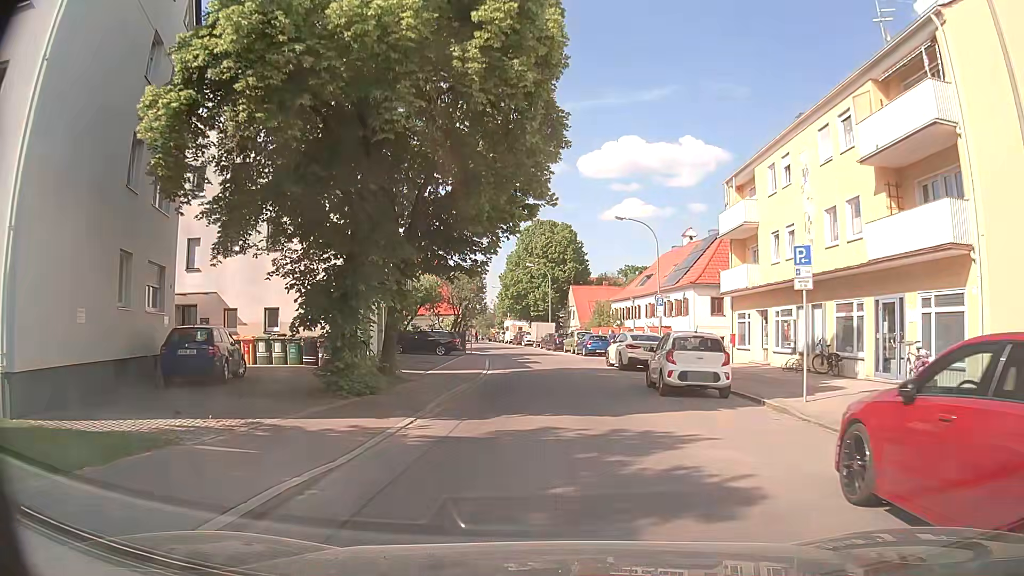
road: tertiary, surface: asphalt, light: Day
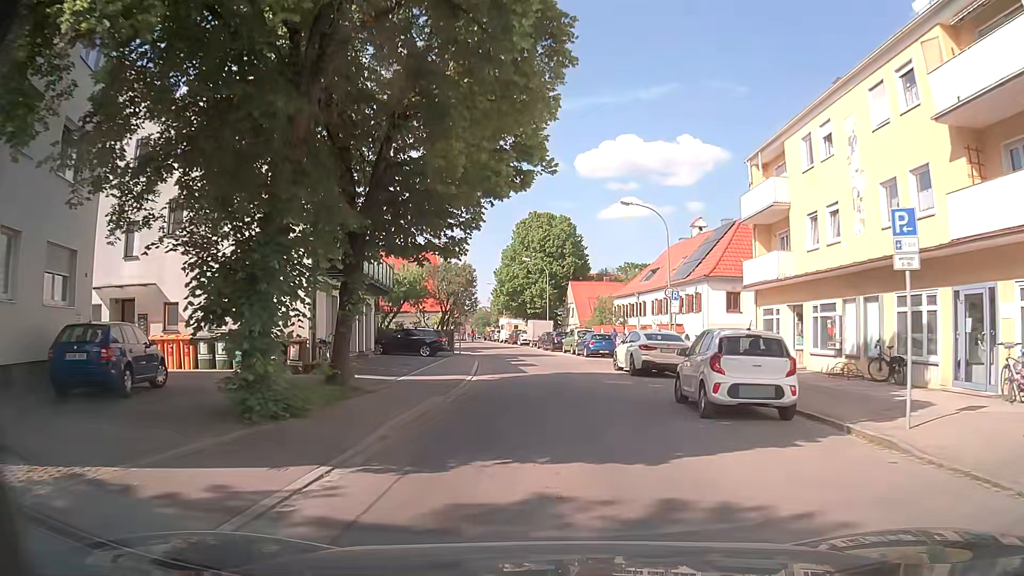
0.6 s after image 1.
(0.0, +4.4) m; +1°
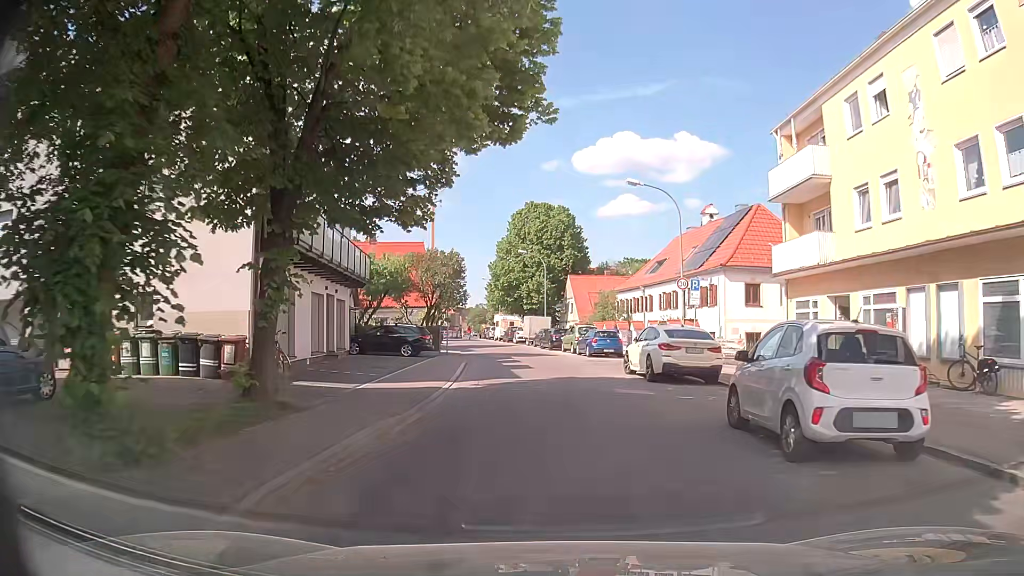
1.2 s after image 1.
(0.0, +4.2) m; 0°
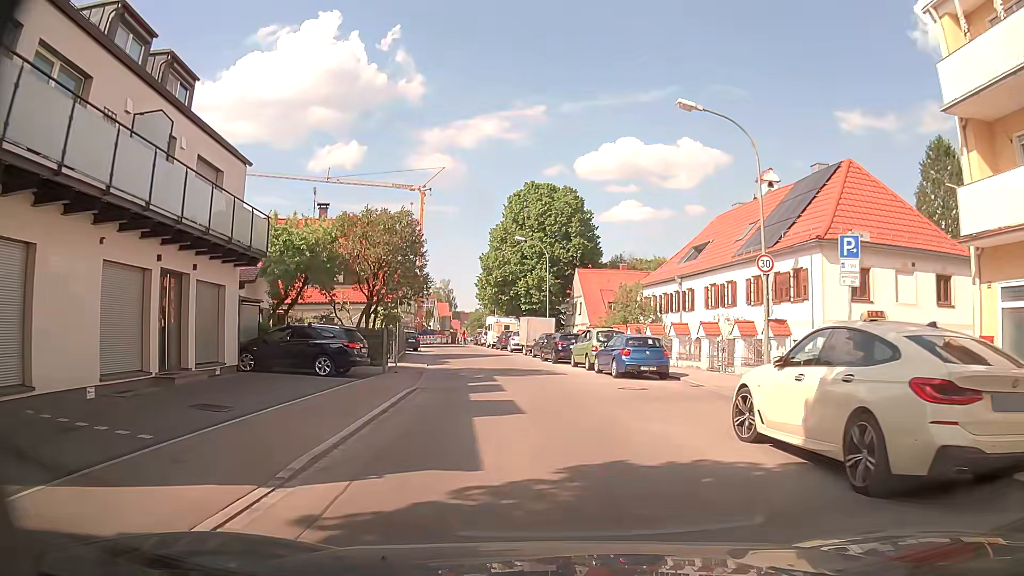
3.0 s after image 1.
(0.0, +12.4) m; -1°
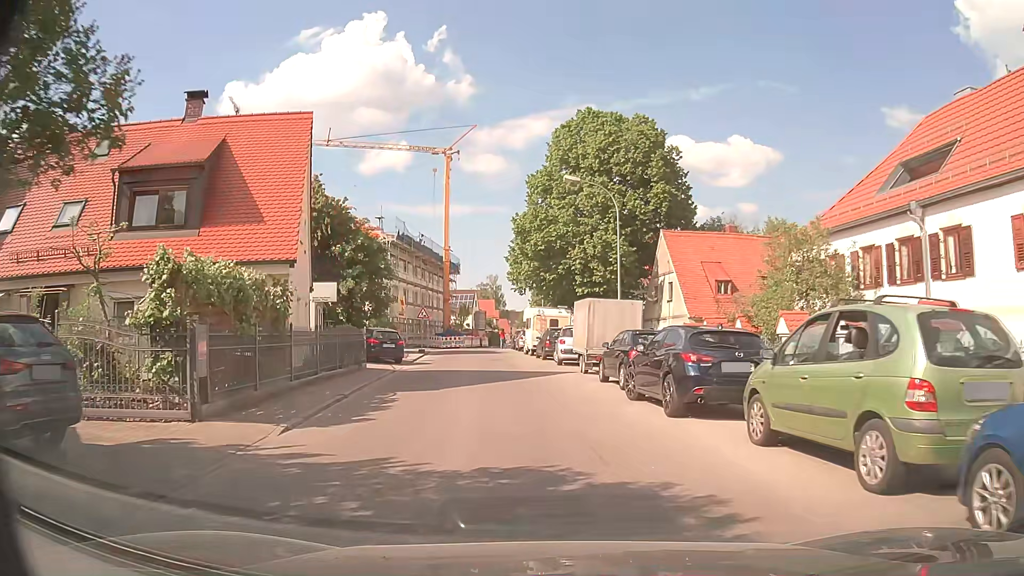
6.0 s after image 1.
(-0.3, +20.5) m; -3°
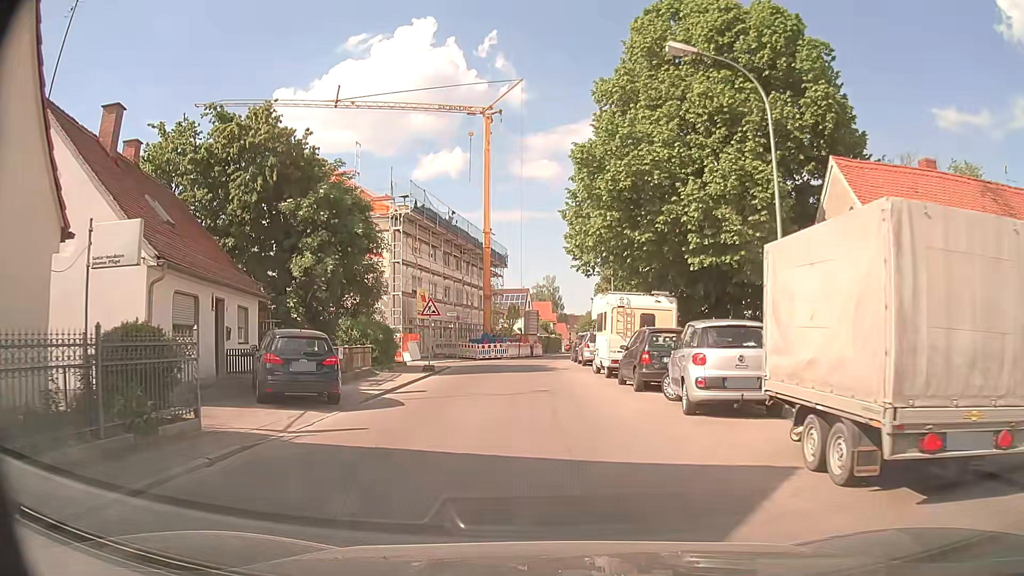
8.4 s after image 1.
(-0.9, +16.0) m; -5°
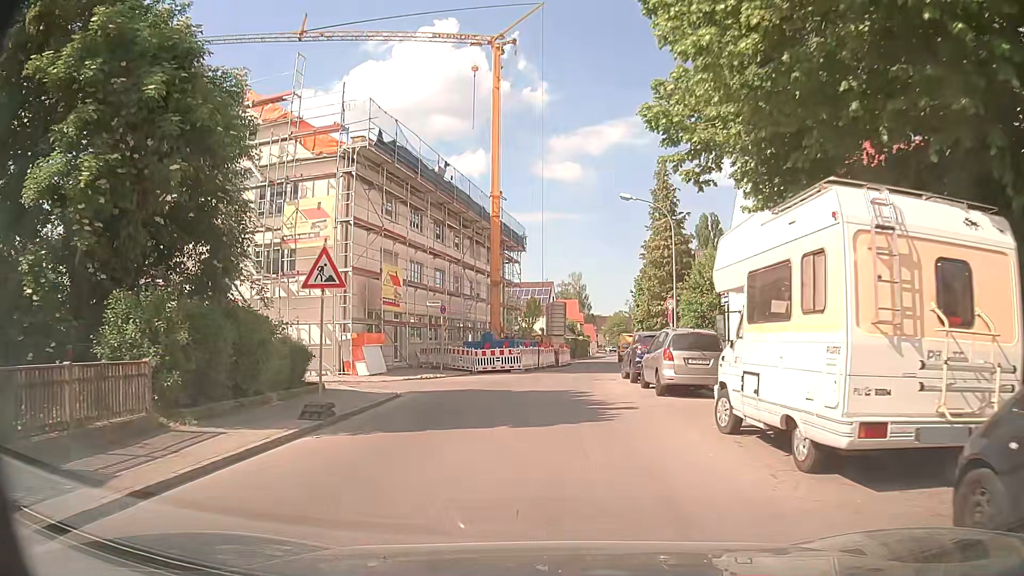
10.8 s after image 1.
(-0.4, +15.6) m; -2°
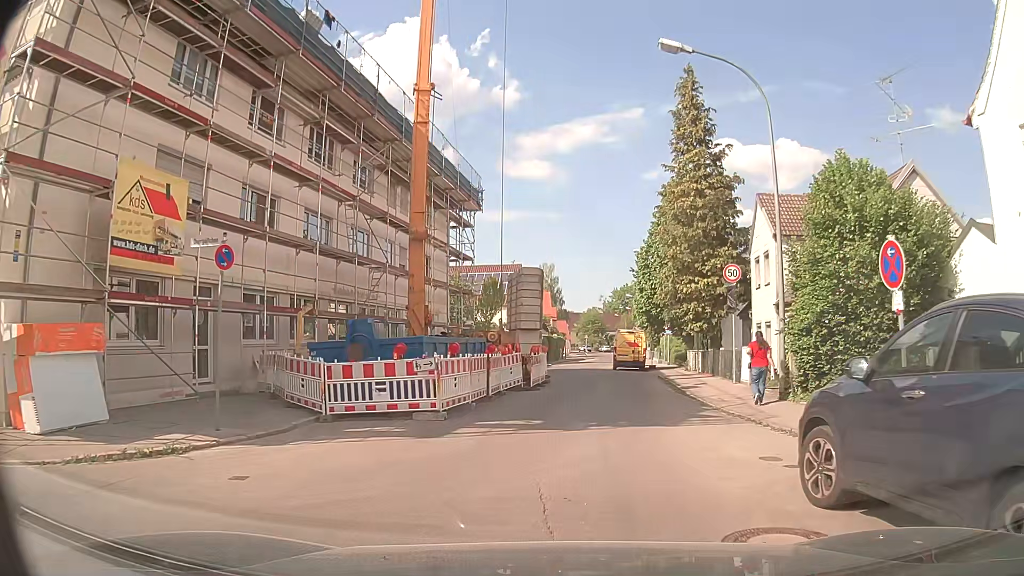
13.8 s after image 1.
(-0.1, +18.4) m; +2°
